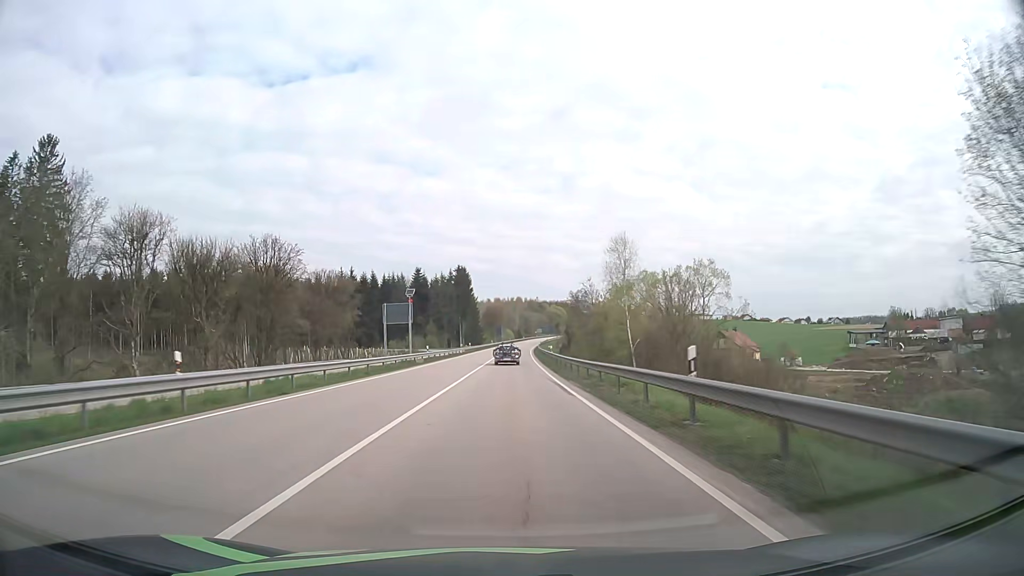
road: primary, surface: asphalt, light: Day
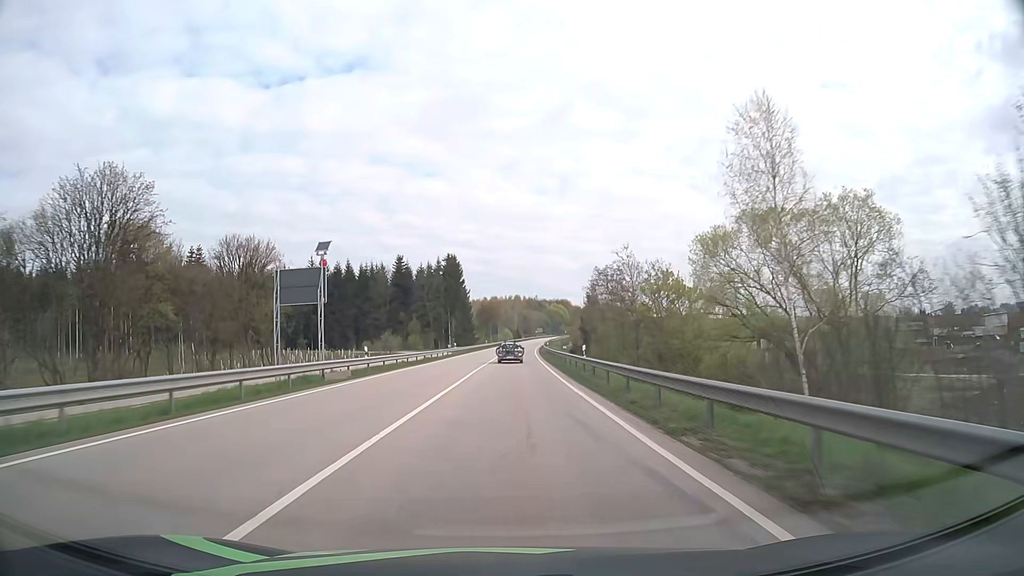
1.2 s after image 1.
(0.0, +24.9) m; 0°
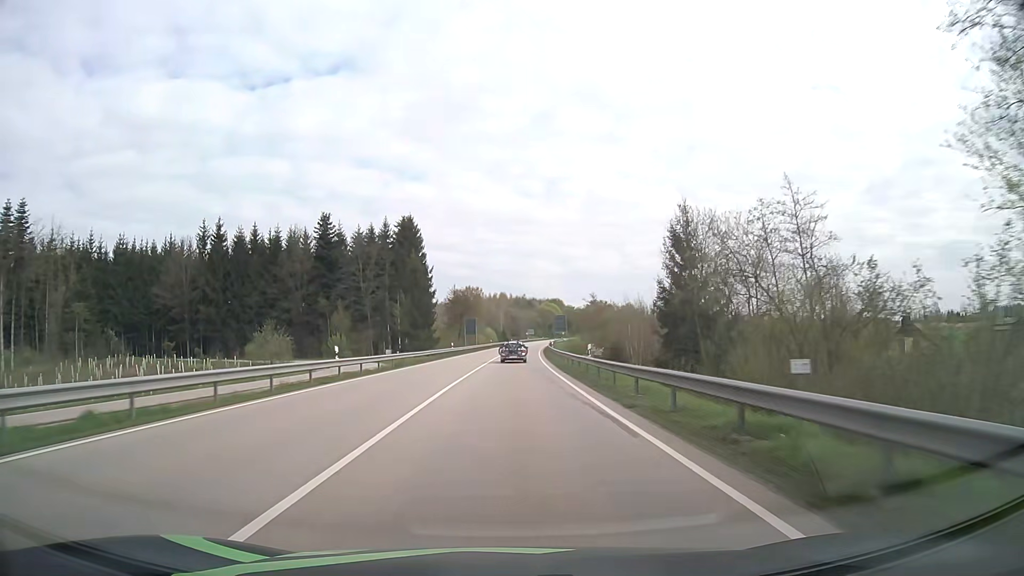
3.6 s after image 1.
(+0.4, +49.8) m; +1°
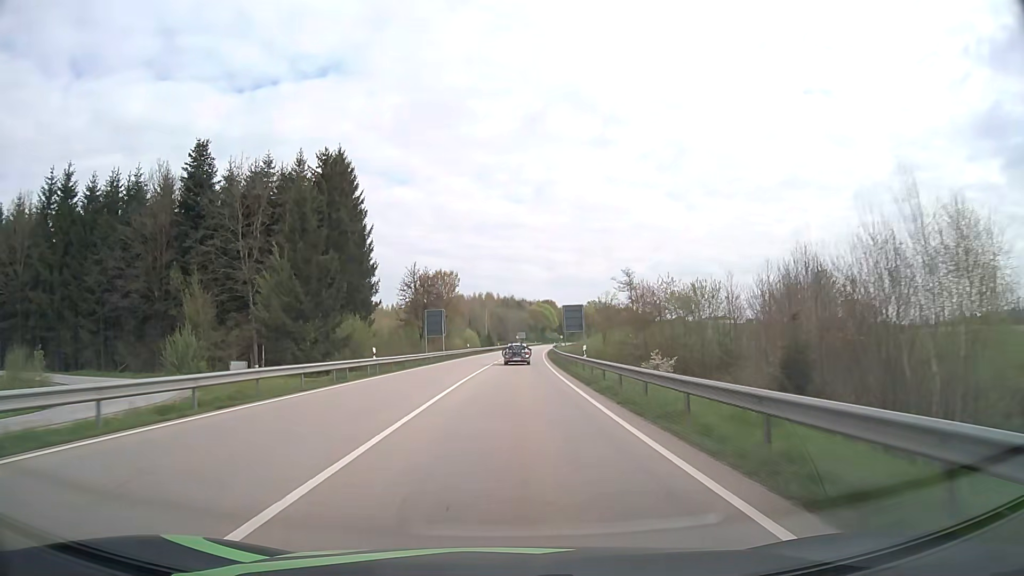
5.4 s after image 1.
(+0.3, +37.3) m; +1°
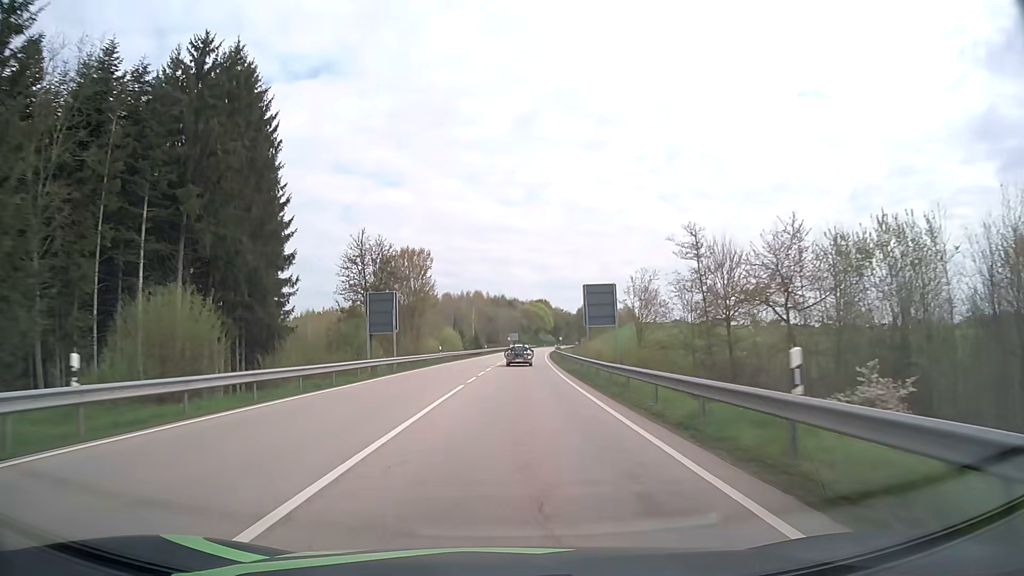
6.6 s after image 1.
(+0.2, +24.9) m; +1°
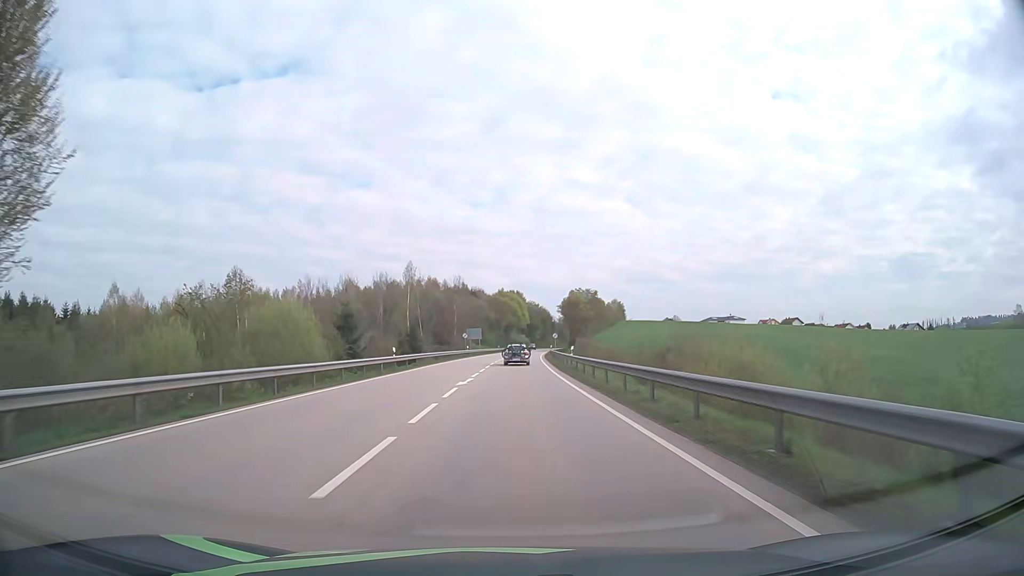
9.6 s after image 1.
(+1.4, +62.2) m; +3°
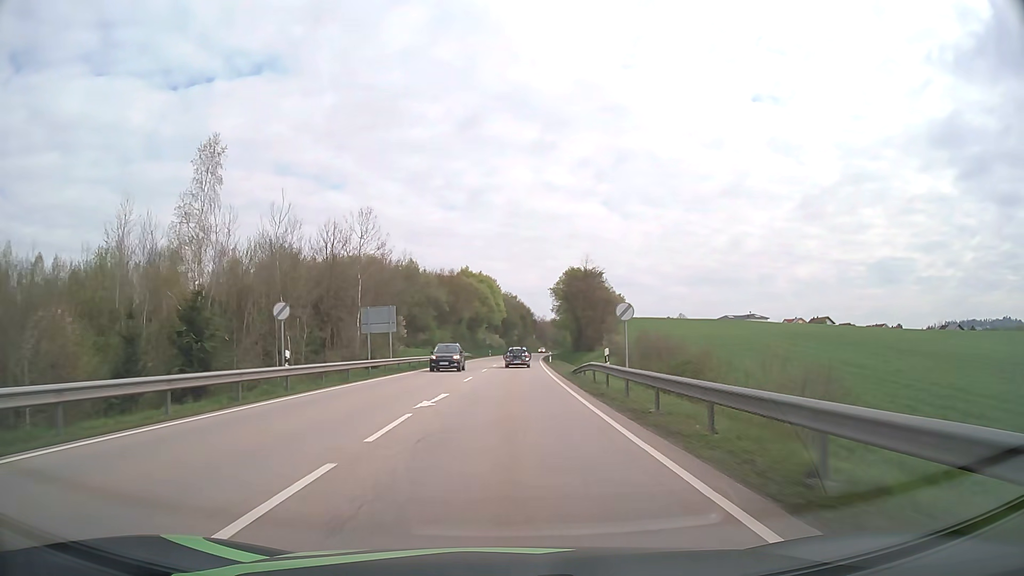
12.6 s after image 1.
(+1.3, +62.4) m; +2°
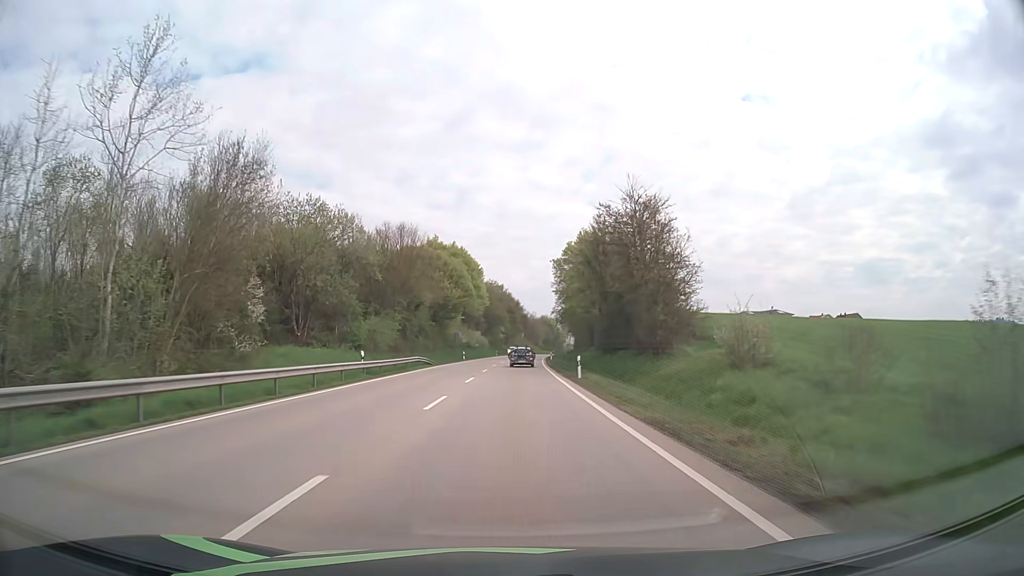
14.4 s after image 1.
(+0.4, +37.5) m; +1°
(0, +10) (0, +20) (0, +30) (0, +40) (+1, +50) (+1, +60) (+1, +70) (+2, +80) (+2, +90) (+3, +100) m
